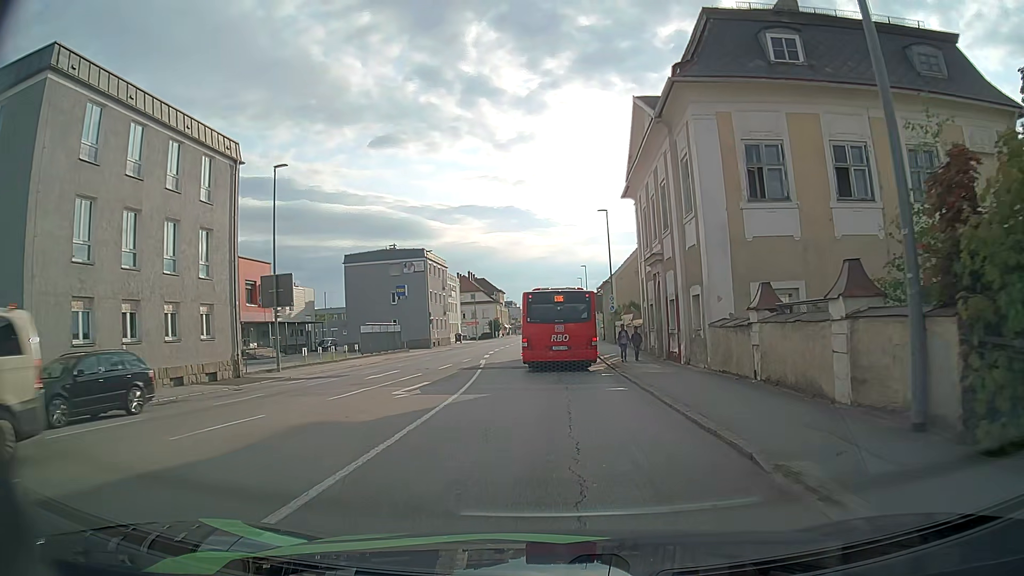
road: tertiary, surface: asphalt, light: Day
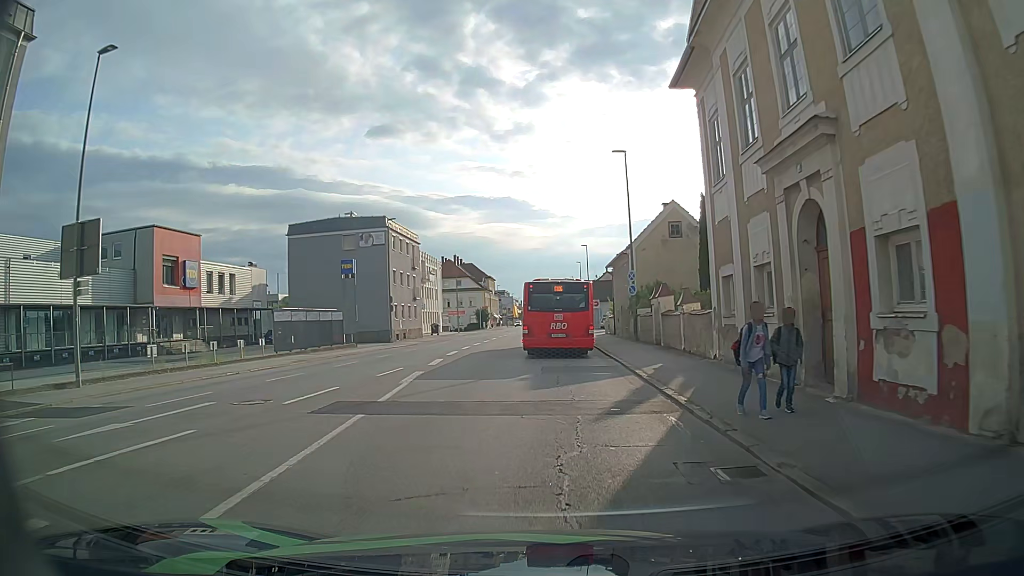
(+0.1, +15.4) m; 0°
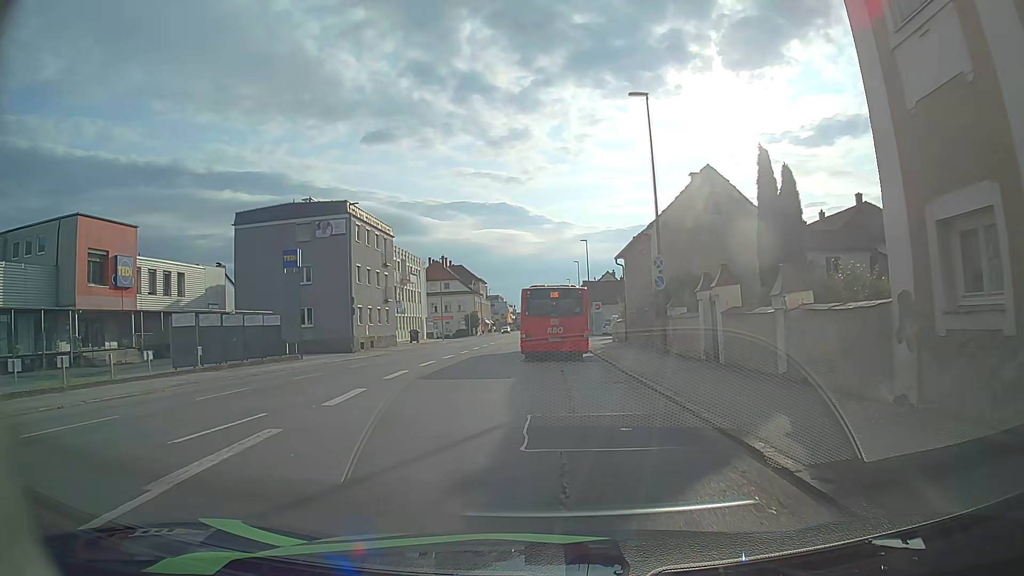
(0.0, +10.0) m; +1°
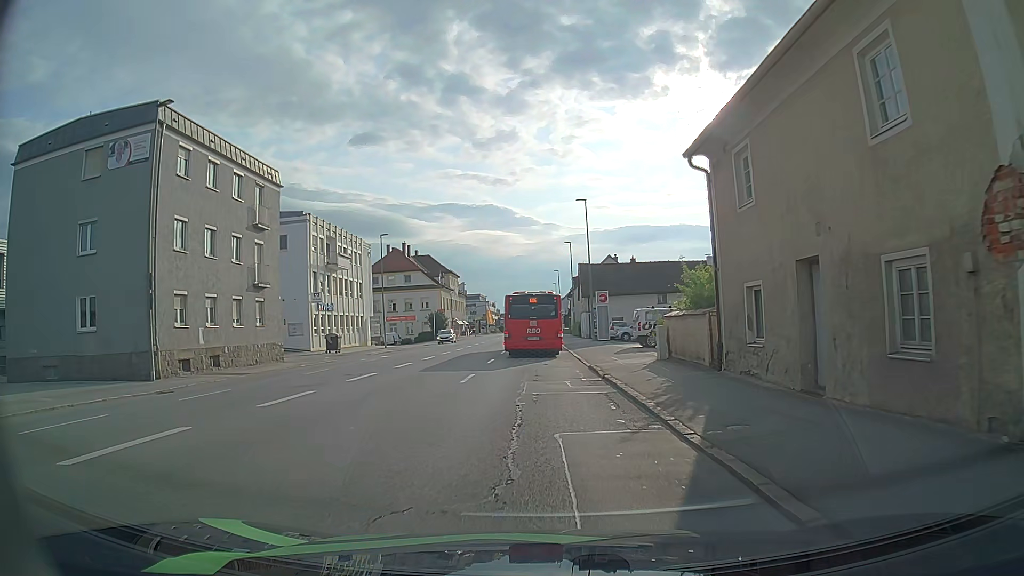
(+0.3, +23.8) m; +1°
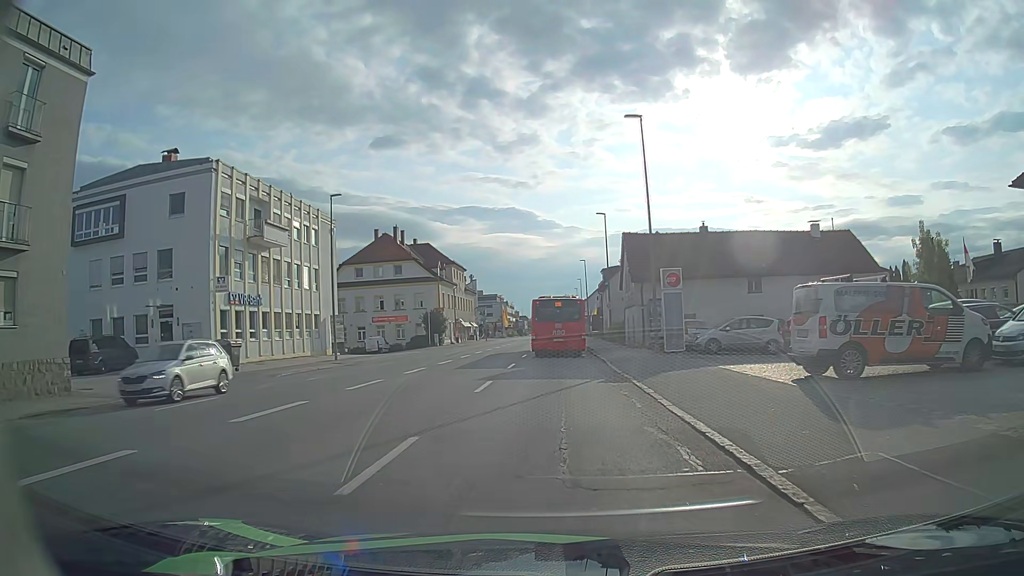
(-0.6, +20.4) m; -2°
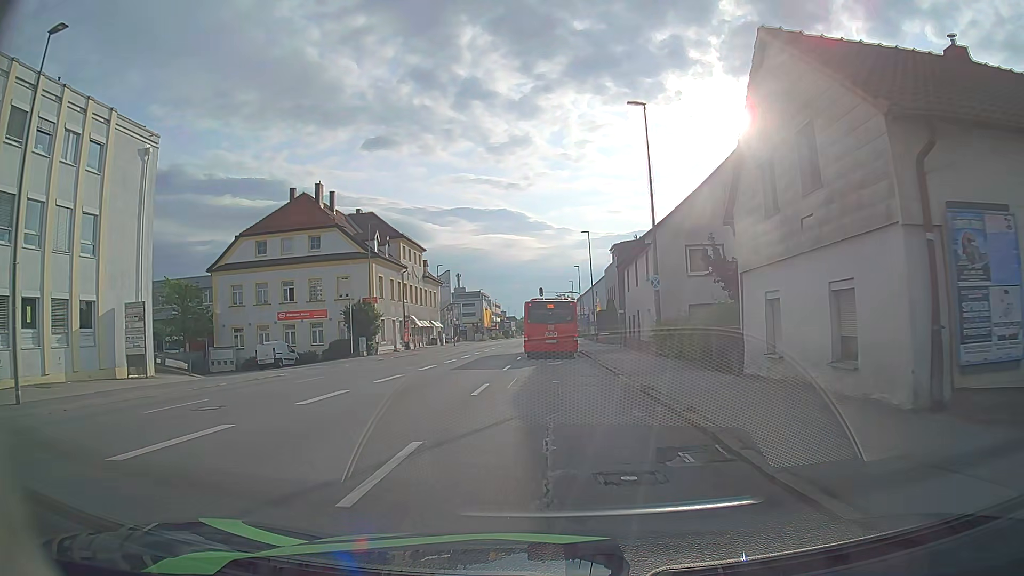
(+0.2, +27.6) m; +1°
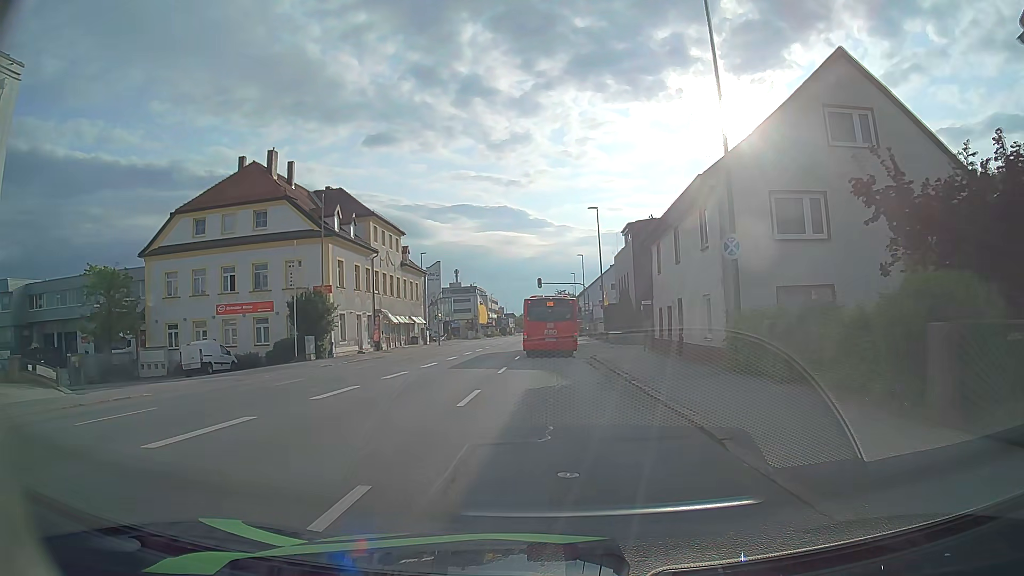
(0.0, +11.3) m; +1°
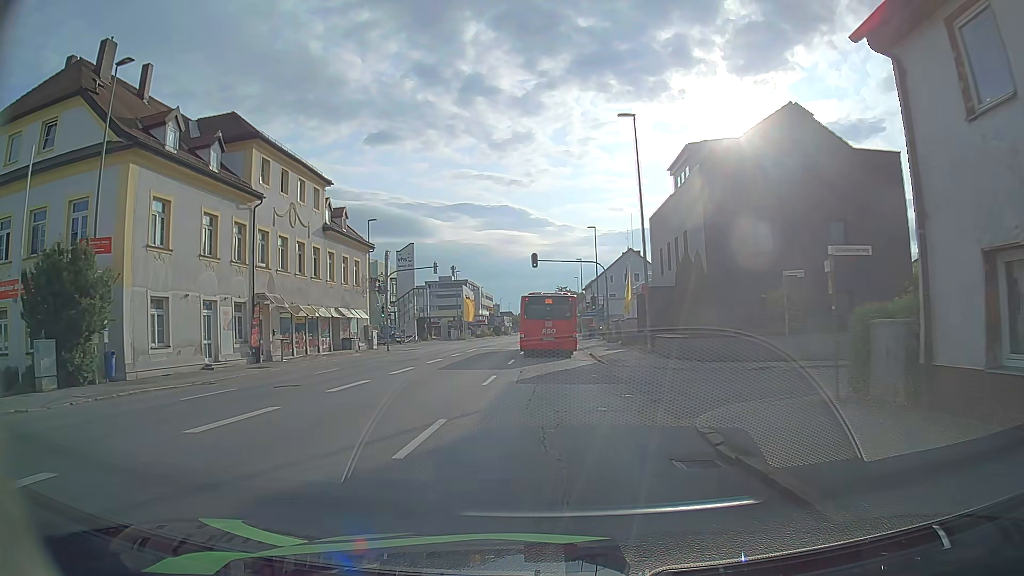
(-0.2, +23.1) m; 0°
(0, +10) (0, +20) (0, +30) (0, +40) (0, +50) (0, +60) (0, +70) (0, +80) (-1, +90) (-1, +100) m
